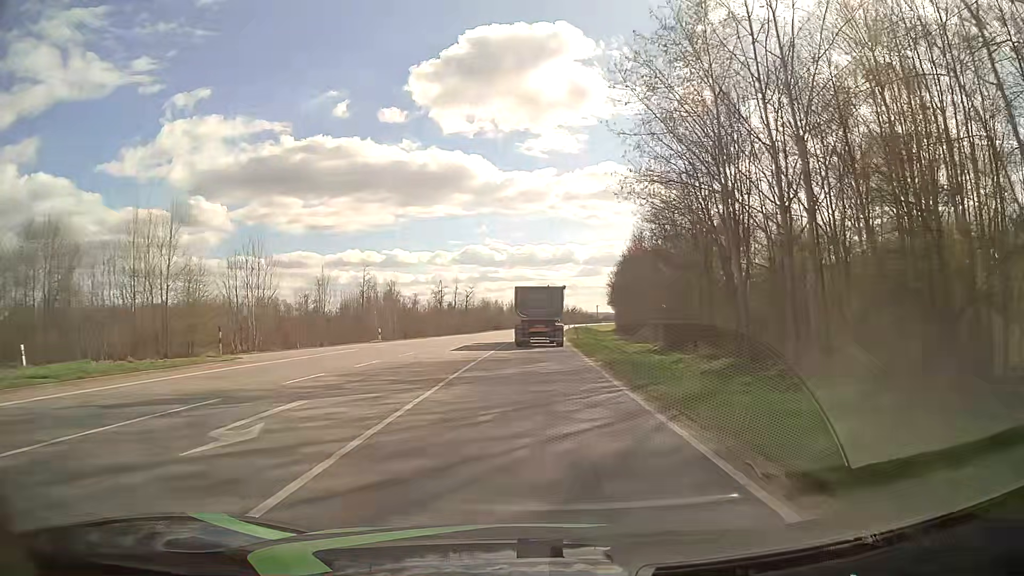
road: primary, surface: asphalt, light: Day
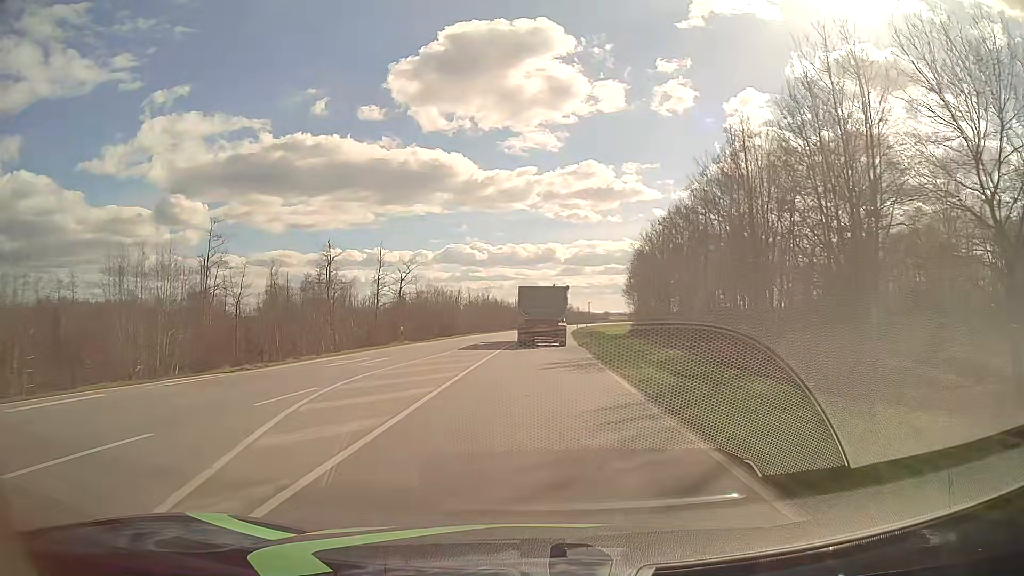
(+1.0, +57.9) m; +2°
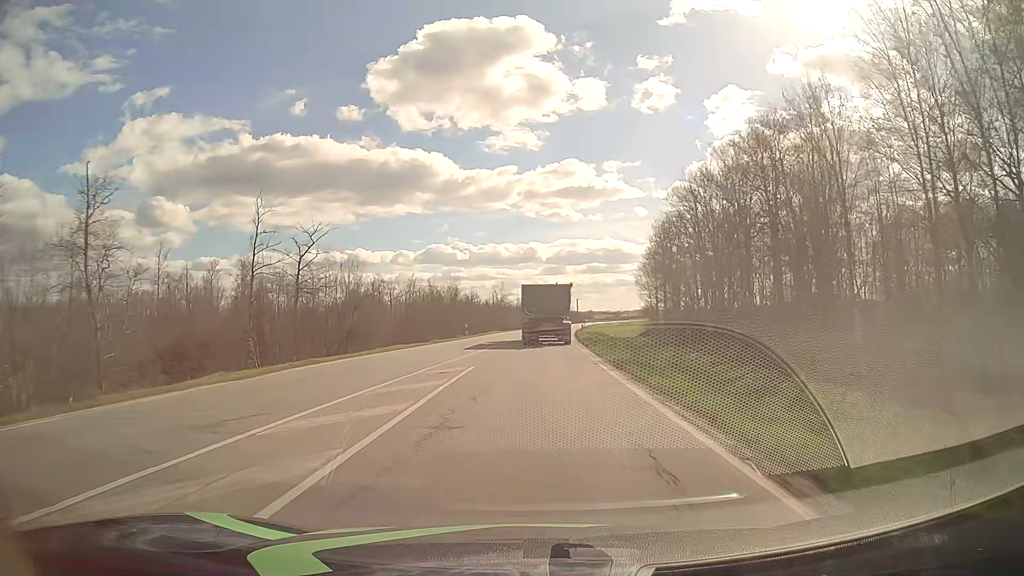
(+0.4, +35.0) m; +2°
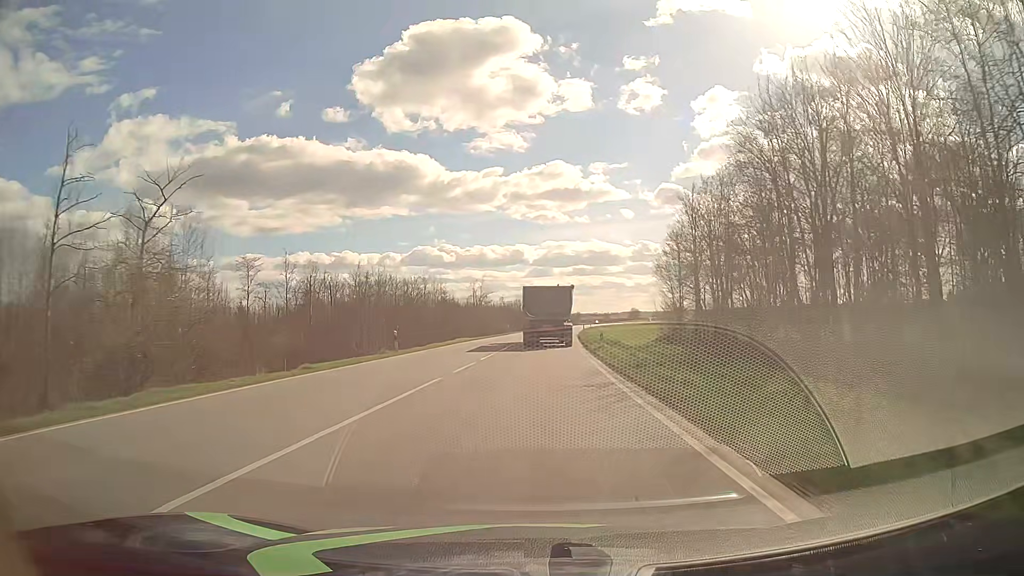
(+0.1, +23.3) m; +1°
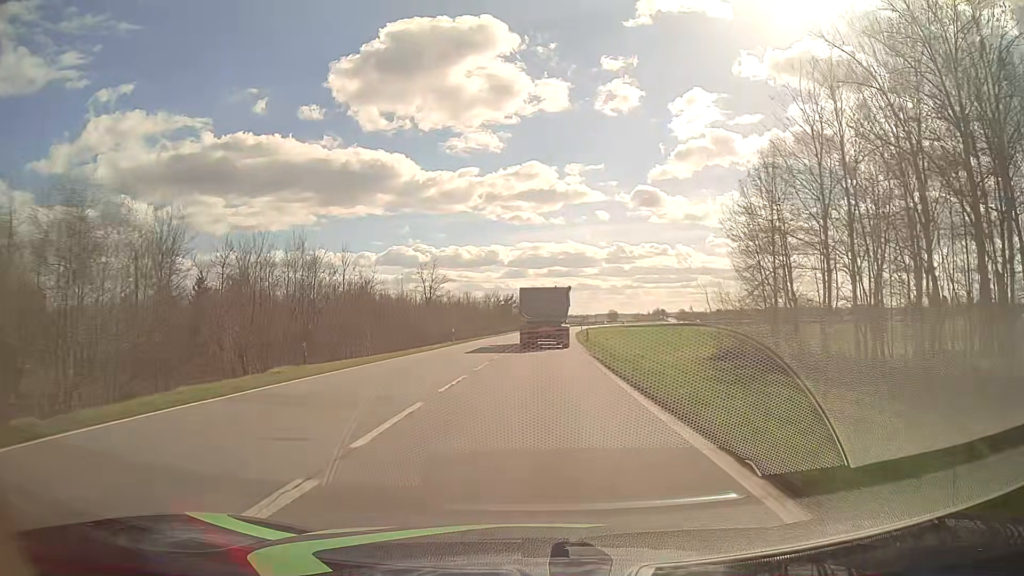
(+0.6, +34.9) m; +2°
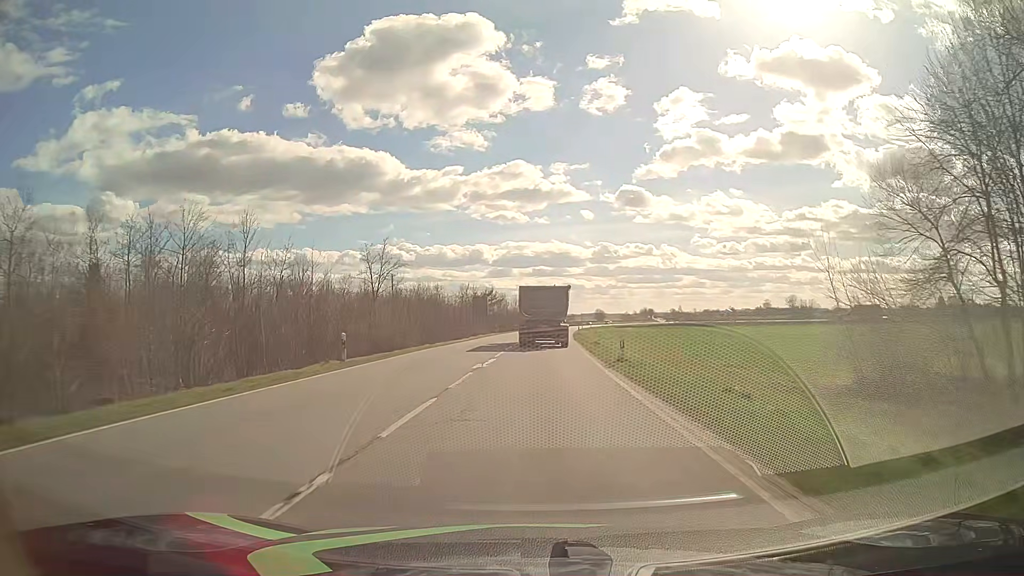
(+0.2, +23.3) m; +1°
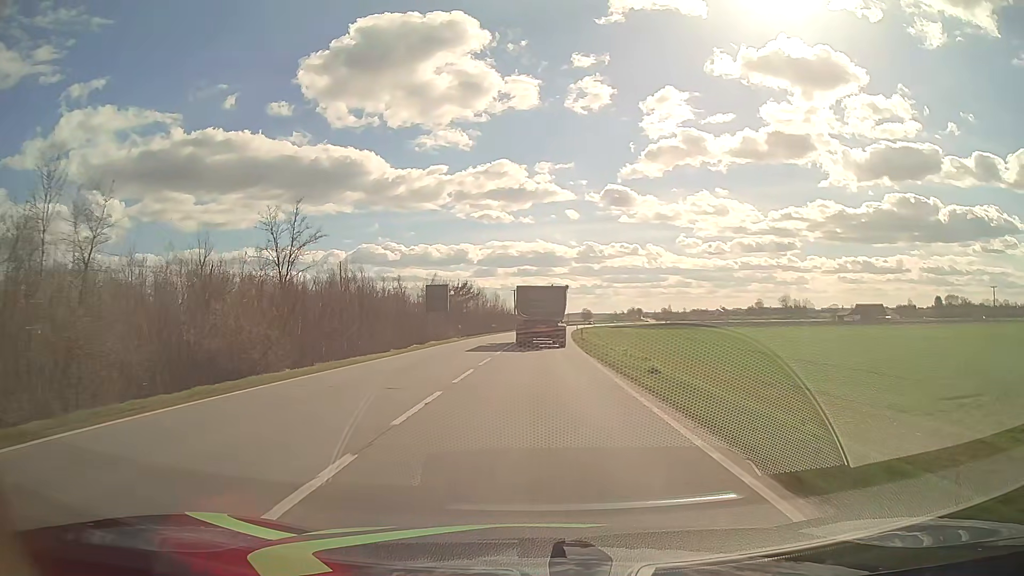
(+0.3, +23.3) m; +1°
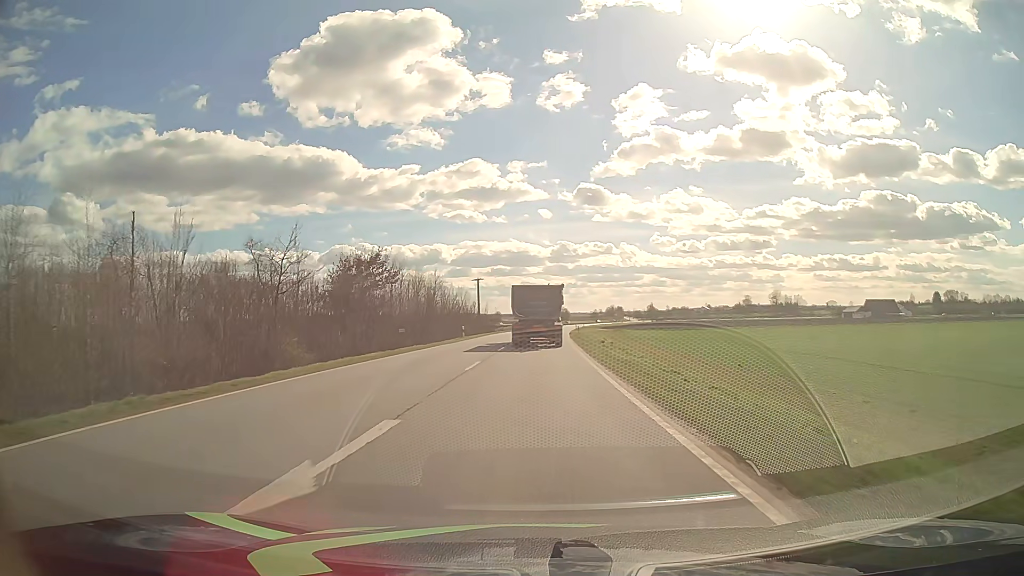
(+0.9, +46.2) m; +2°
(0, +10) (0, +20) (0, +30) (+1, +40) (+1, +50) (+1, +60) (+2, +70) (+2, +80) (+3, +90) (+3, +100) m
